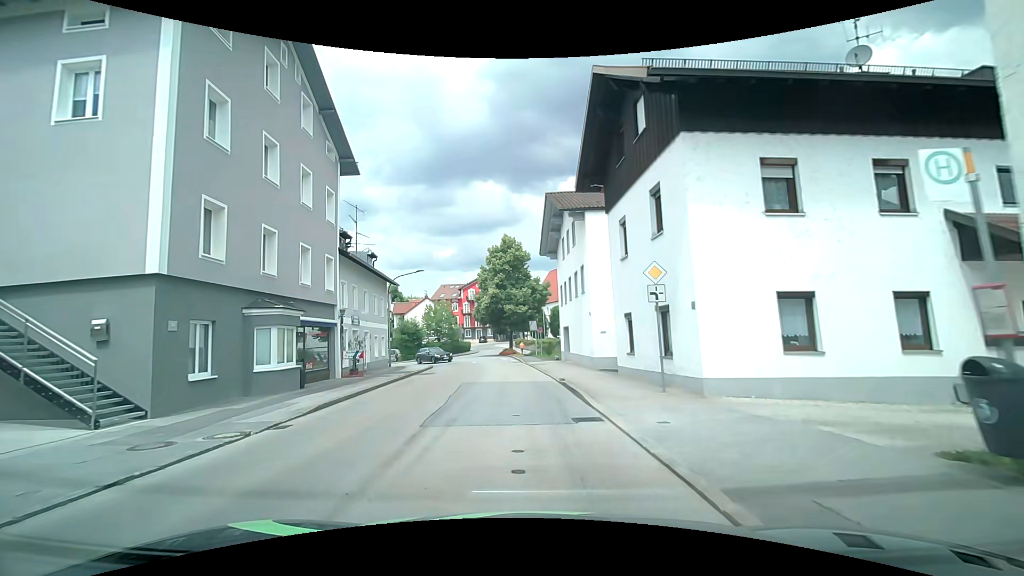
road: unclassified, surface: asphalt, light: Day
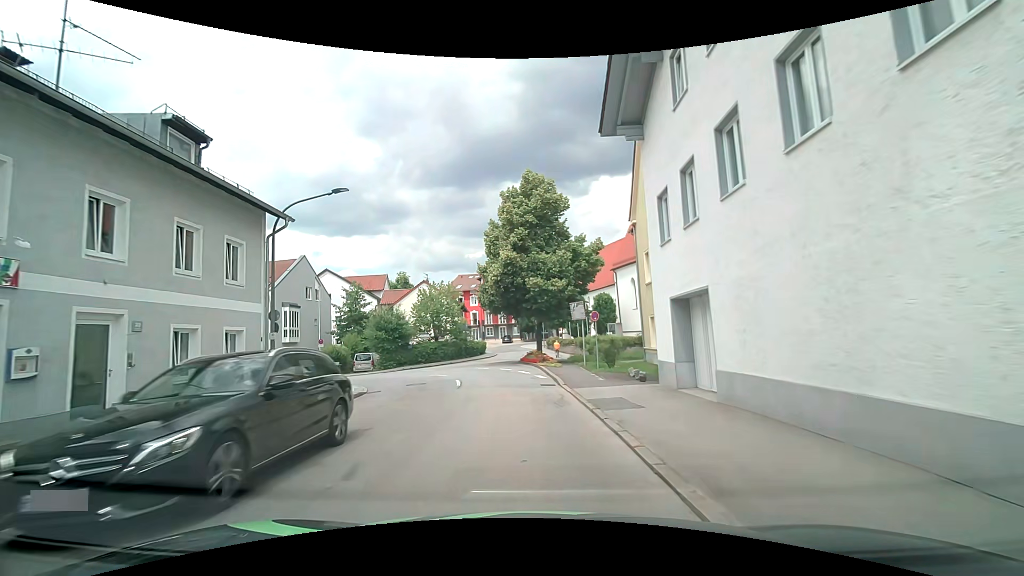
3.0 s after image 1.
(-0.4, +21.1) m; -2°
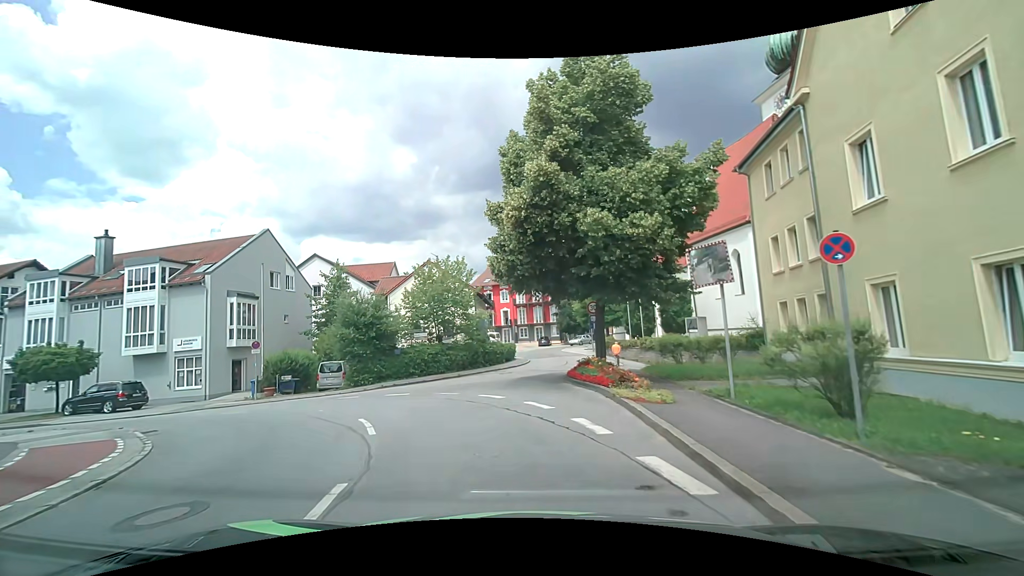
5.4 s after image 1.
(-0.9, +15.1) m; -5°
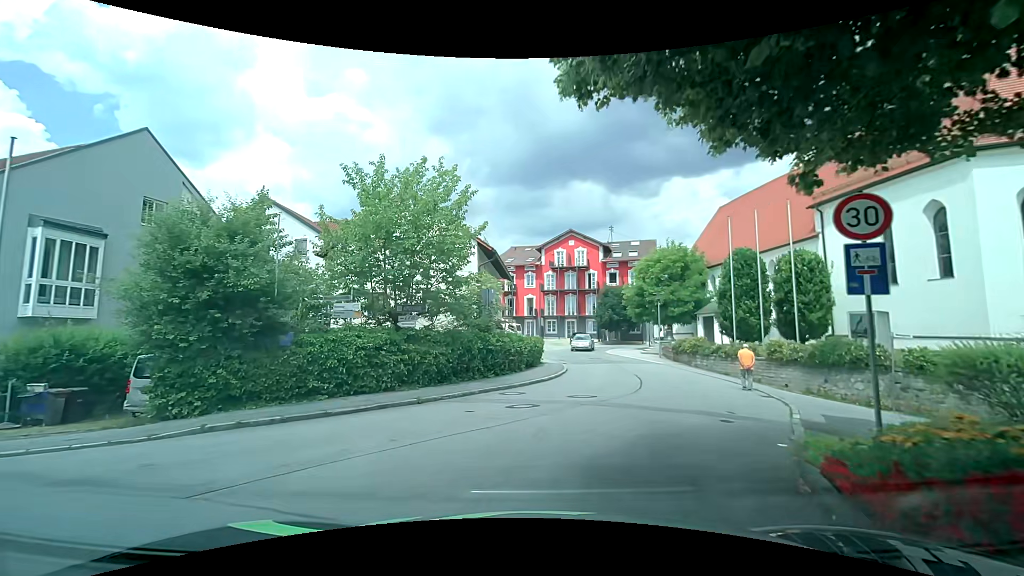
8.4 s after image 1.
(-0.8, +16.4) m; -4°
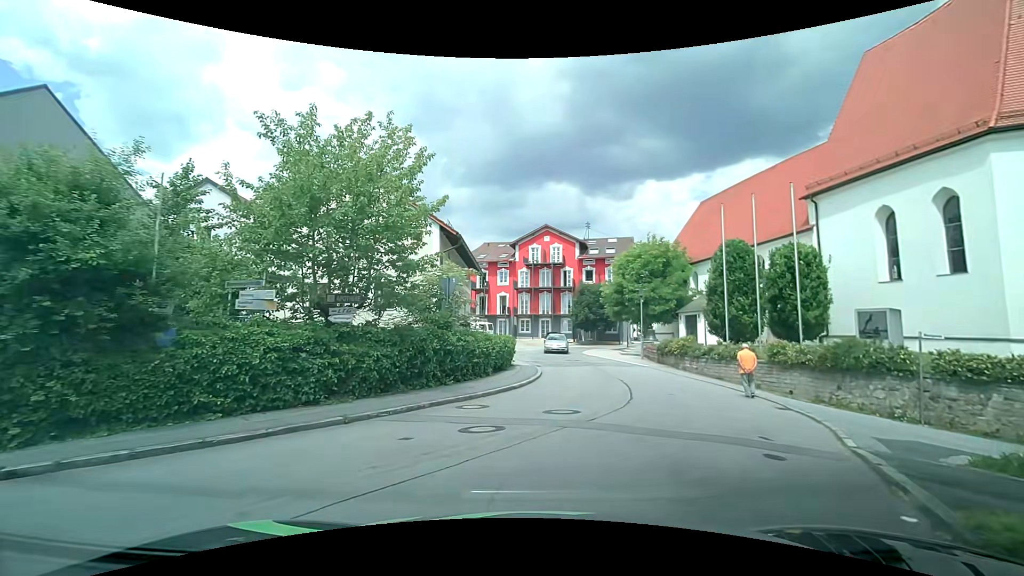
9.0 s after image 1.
(+0.1, +3.1) m; +3°
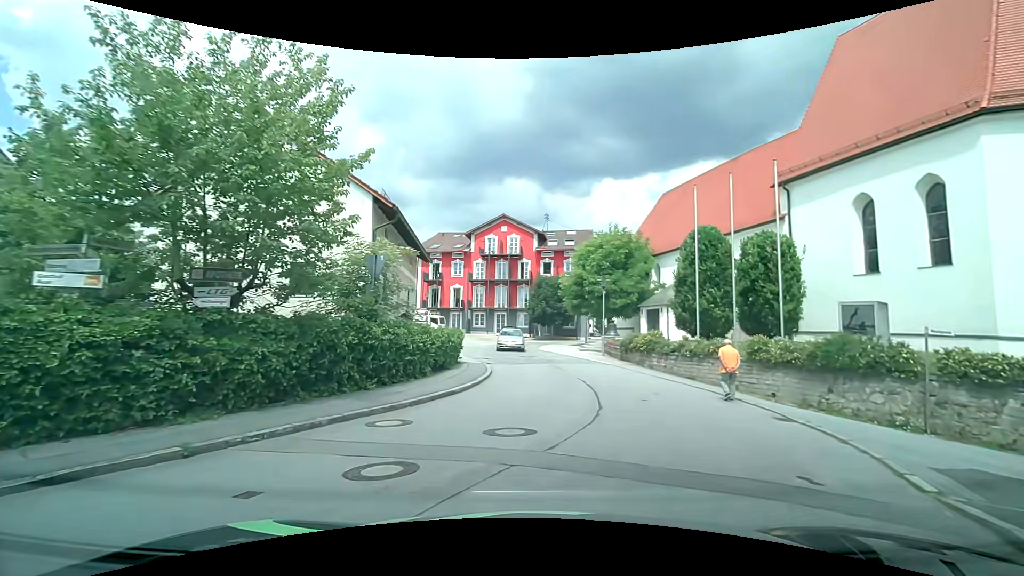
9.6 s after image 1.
(+0.1, +3.0) m; +5°
